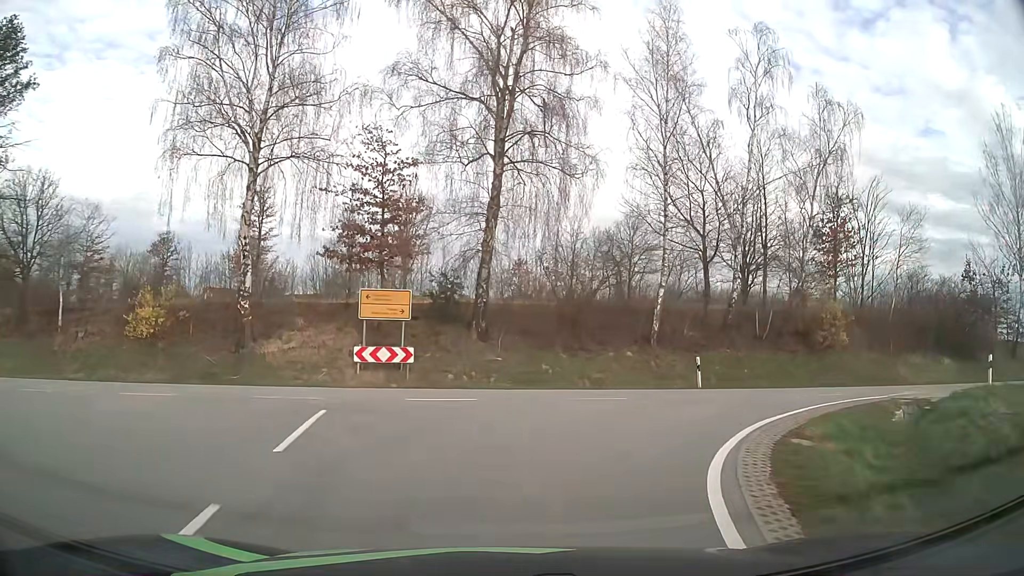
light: Day
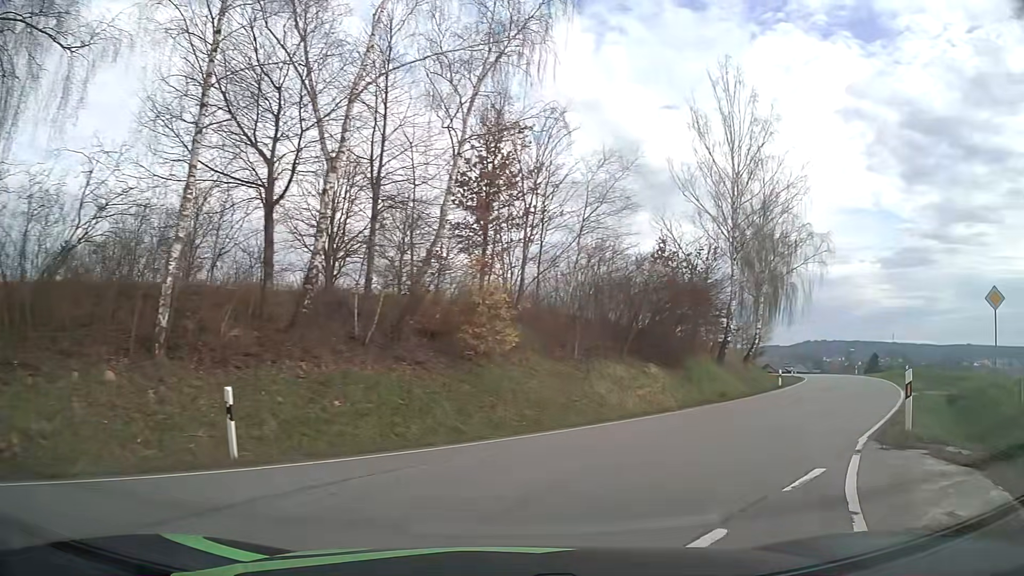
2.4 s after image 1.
(+3.4, +12.7) m; +35°
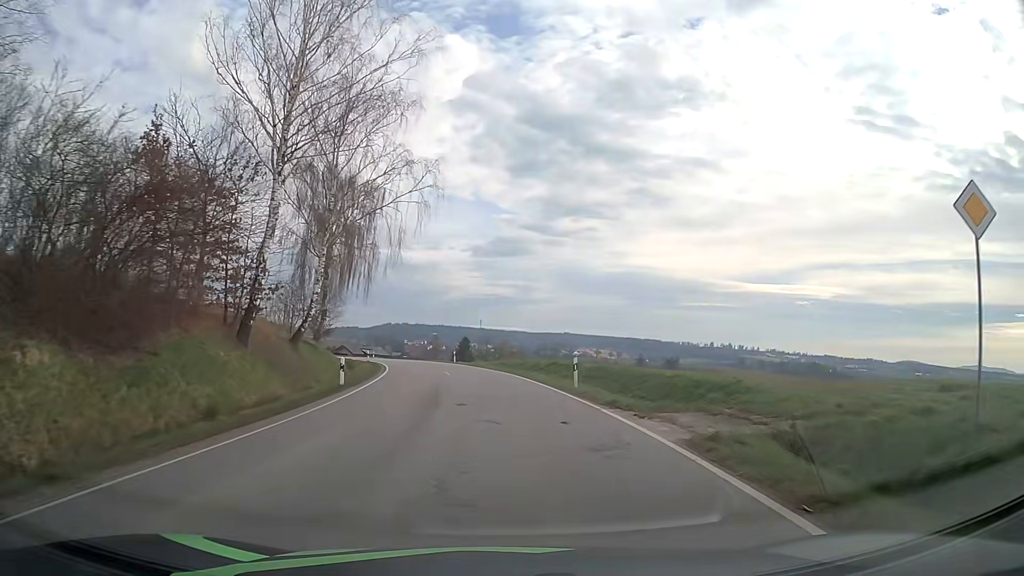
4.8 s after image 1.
(+6.2, +15.3) m; +37°
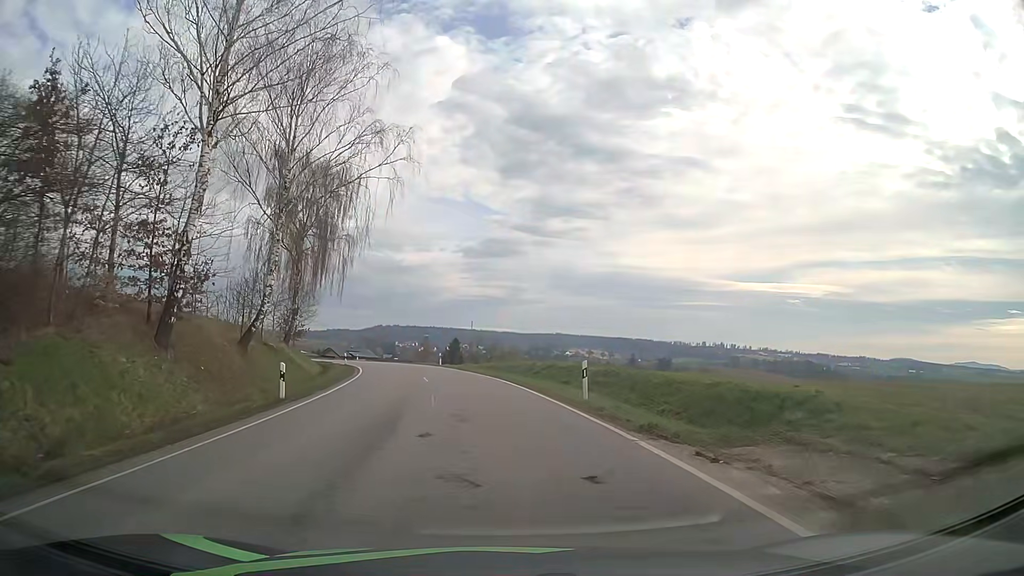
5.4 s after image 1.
(0.0, +5.5) m; 0°
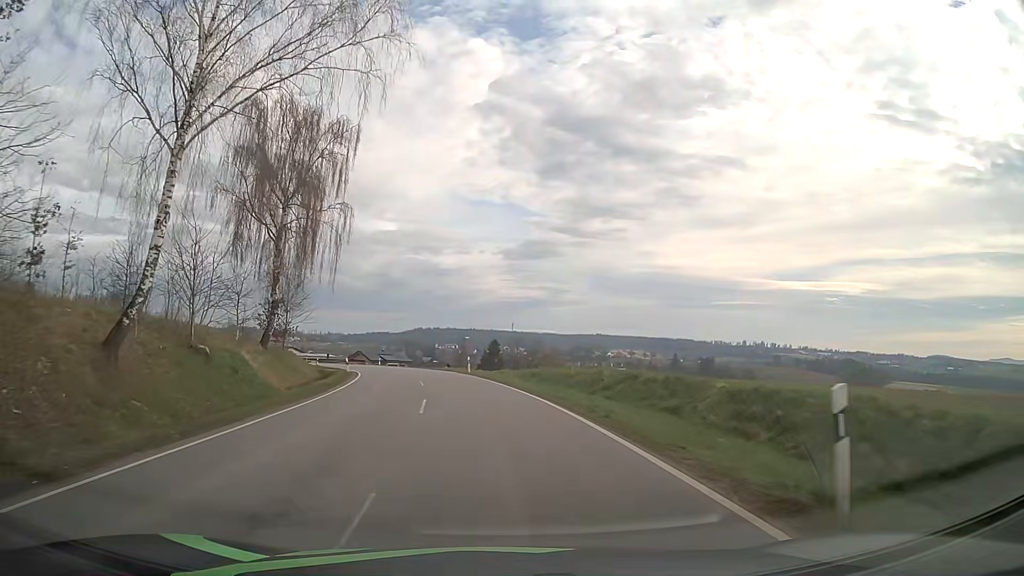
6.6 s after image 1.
(-0.2, +12.5) m; -3°
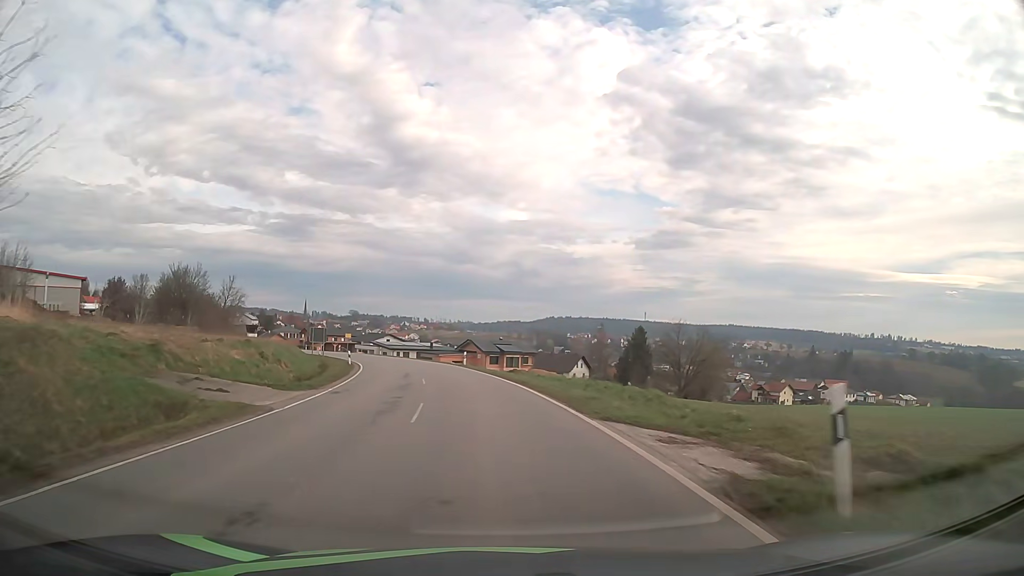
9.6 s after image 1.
(-3.7, +38.6) m; -11°
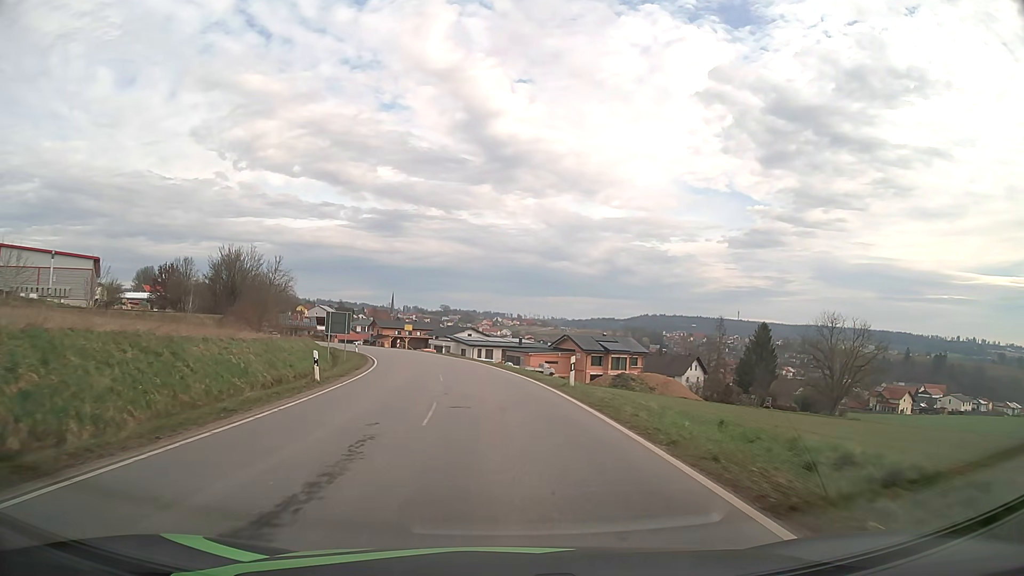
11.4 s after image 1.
(-1.8, +25.1) m; -8°
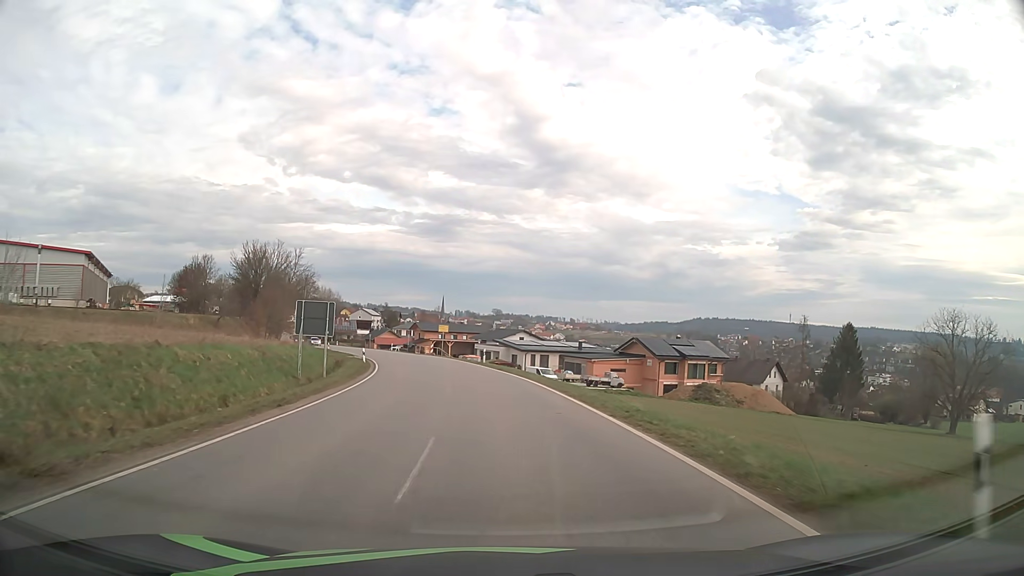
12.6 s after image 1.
(-0.6, +16.8) m; -4°
(0, +10) (-1, +20) (-2, +30) (-3, +40) (-5, +50) (-8, +59) (-11, +69) (-14, +78) (-18, +87) (-22, +97) m
